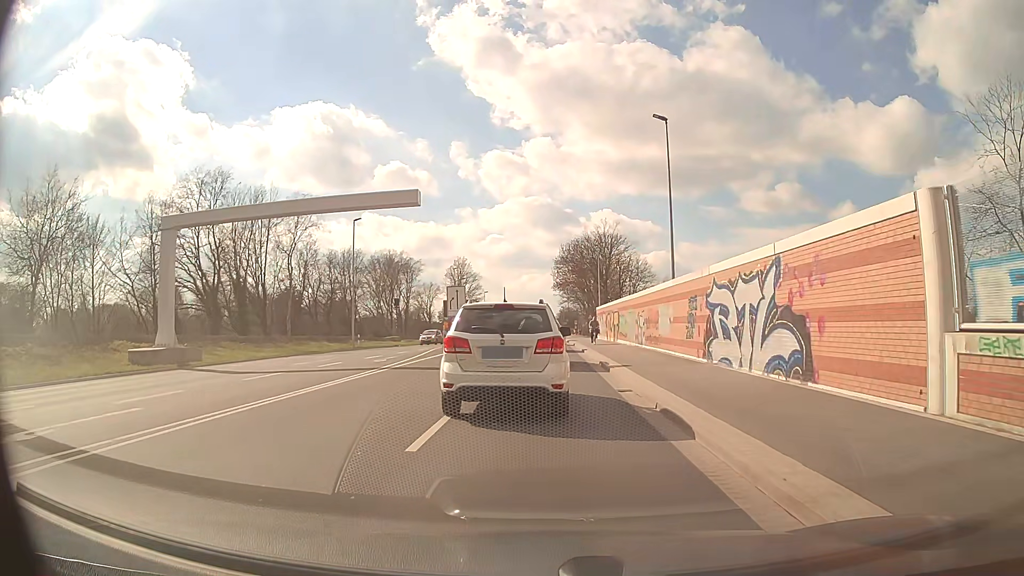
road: secondary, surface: asphalt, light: Day
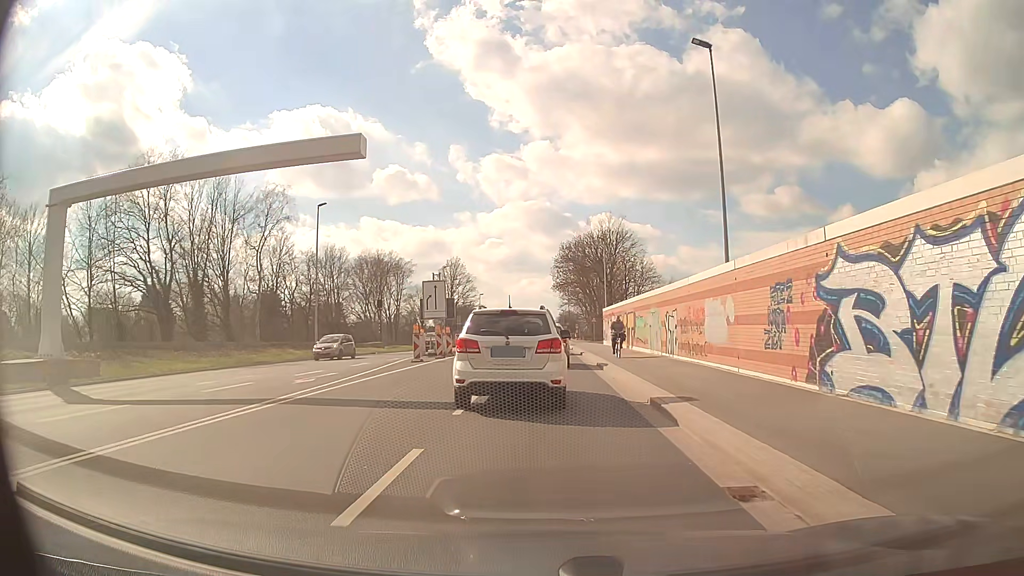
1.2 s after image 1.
(0.0, +8.9) m; 0°
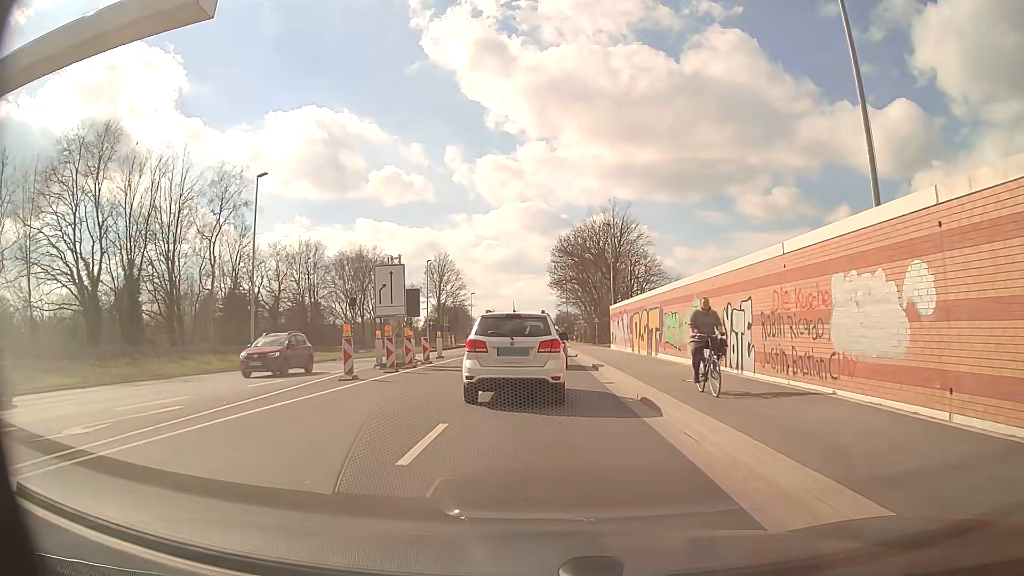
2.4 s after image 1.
(0.0, +10.1) m; 0°
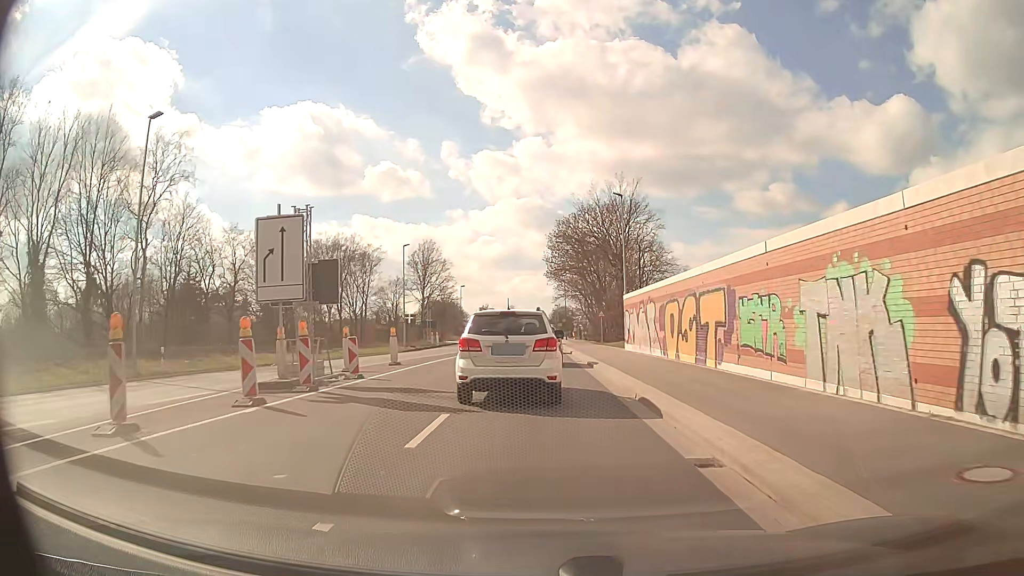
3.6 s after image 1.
(+0.1, +11.4) m; 0°
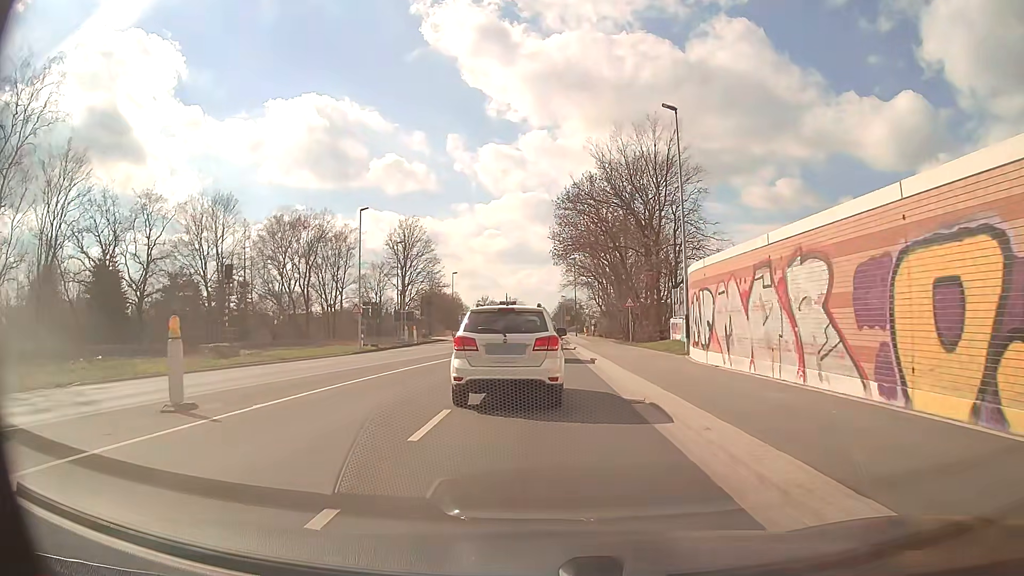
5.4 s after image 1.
(0.0, +18.0) m; -1°
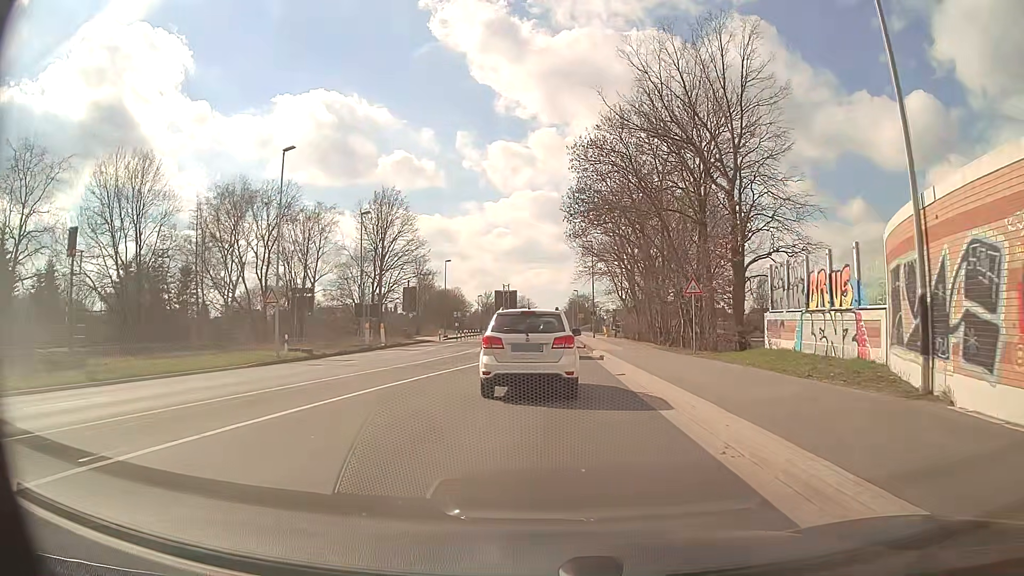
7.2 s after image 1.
(0.0, +17.2) m; -1°
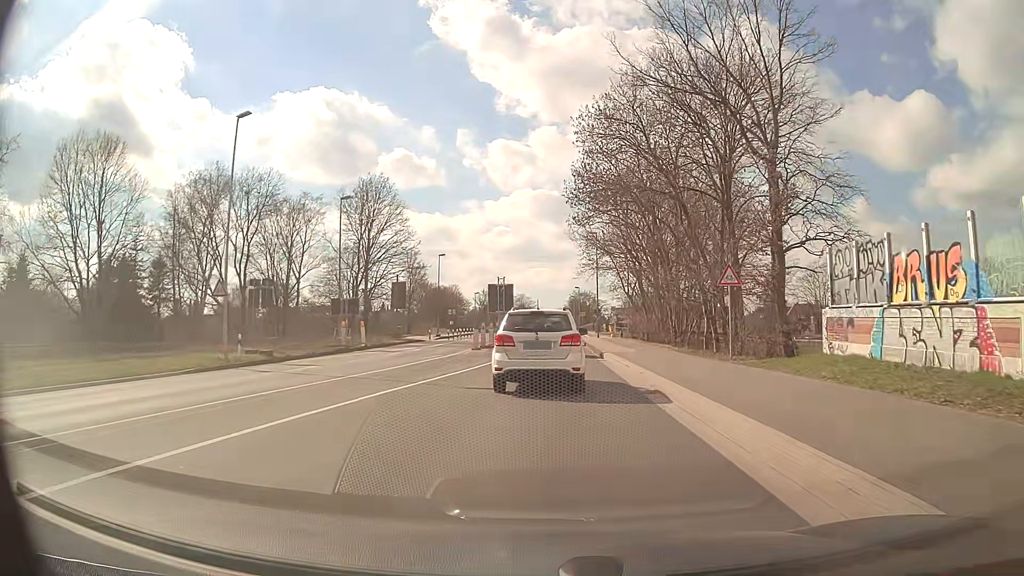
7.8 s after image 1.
(0.0, +5.7) m; 0°
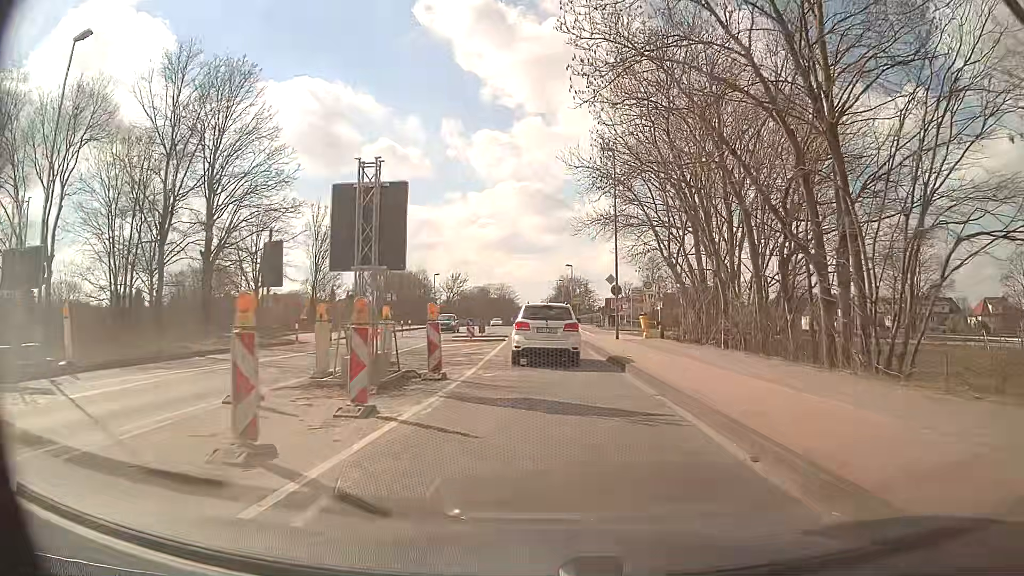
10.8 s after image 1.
(+0.5, +29.8) m; +1°
(0, +10) (0, +20) (0, +30) (0, +40) (0, +50) (0, +60) (0, +70) (0, +80) (0, +90) (0, +100) m
